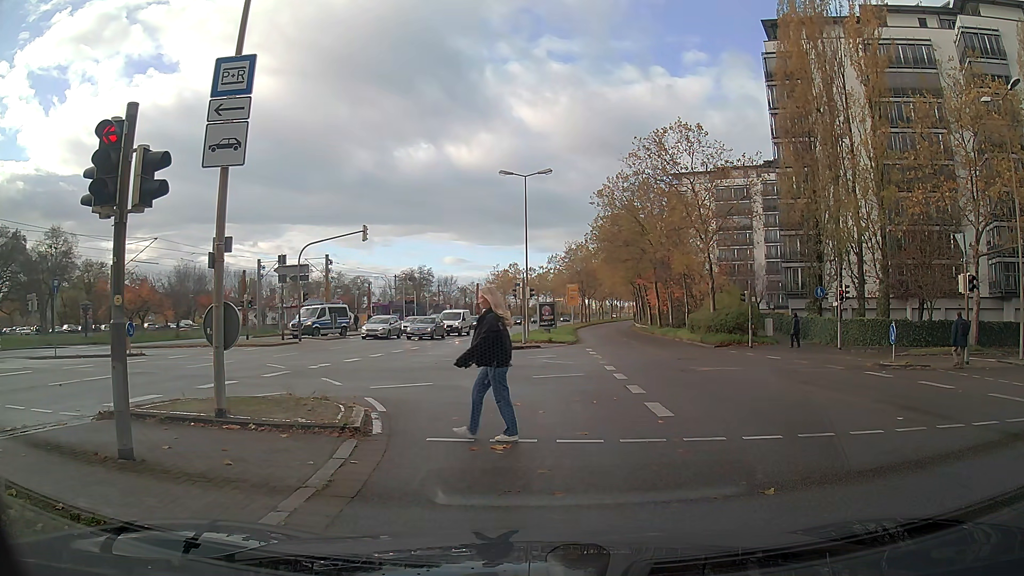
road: secondary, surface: asphalt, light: Day
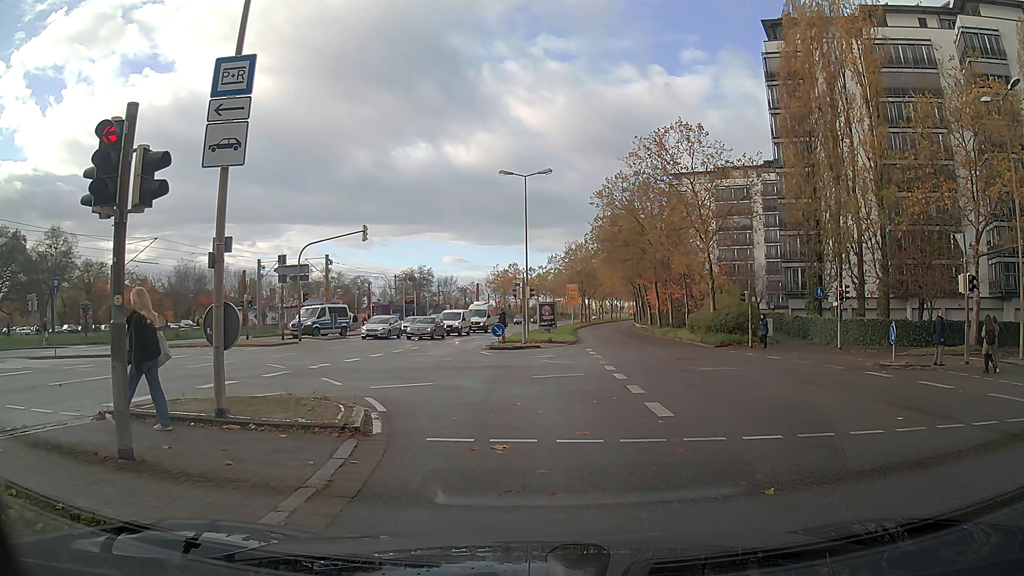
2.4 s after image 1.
(0.0, 0.0) m; 0°
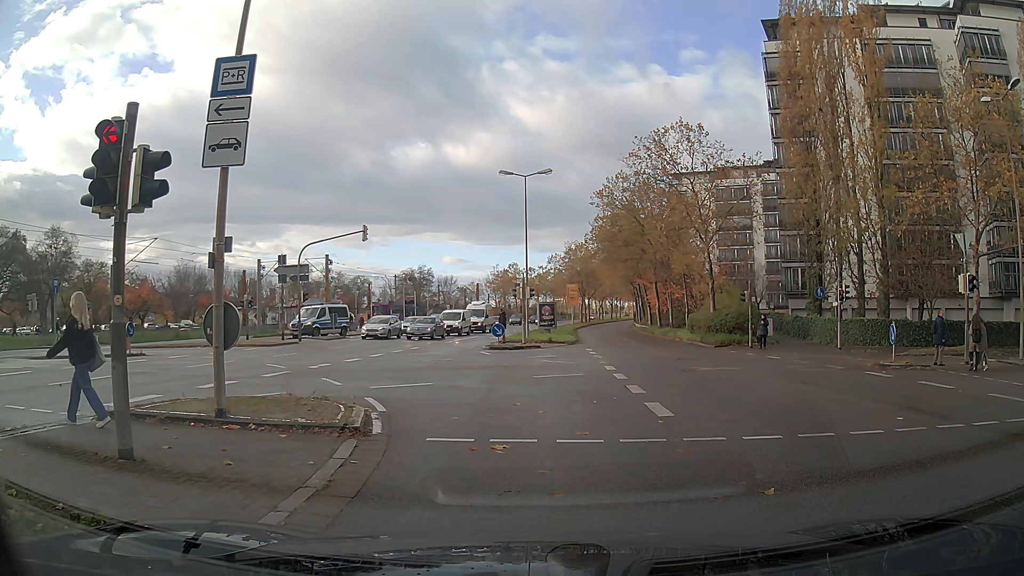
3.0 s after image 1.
(0.0, 0.0) m; 0°
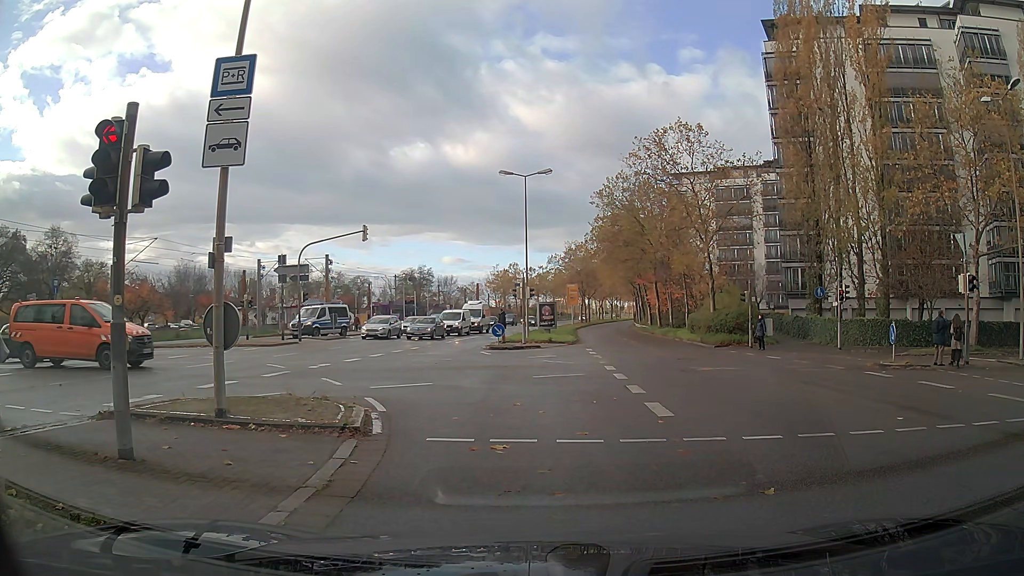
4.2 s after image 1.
(0.0, 0.0) m; 0°
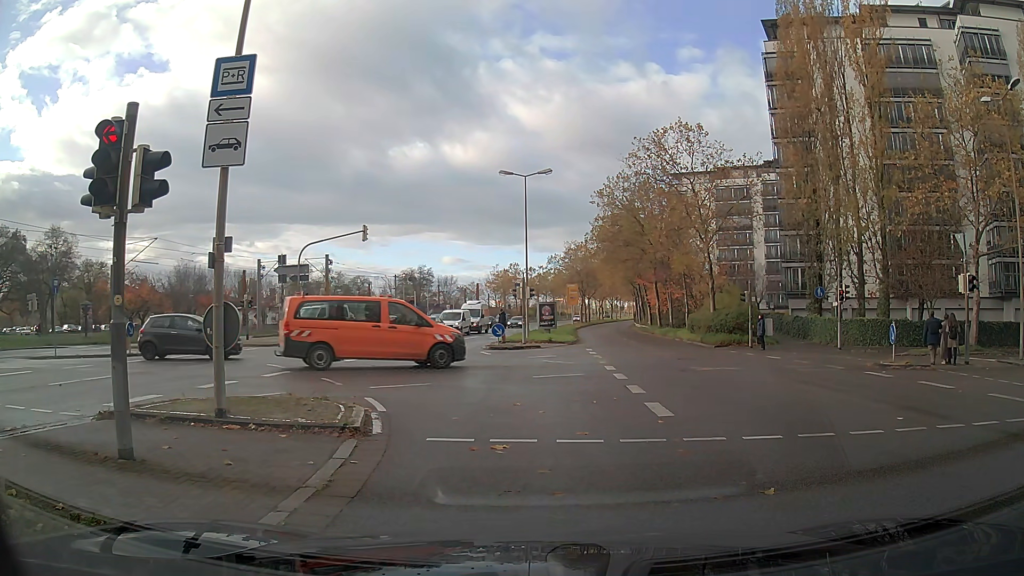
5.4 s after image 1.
(0.0, 0.0) m; 0°
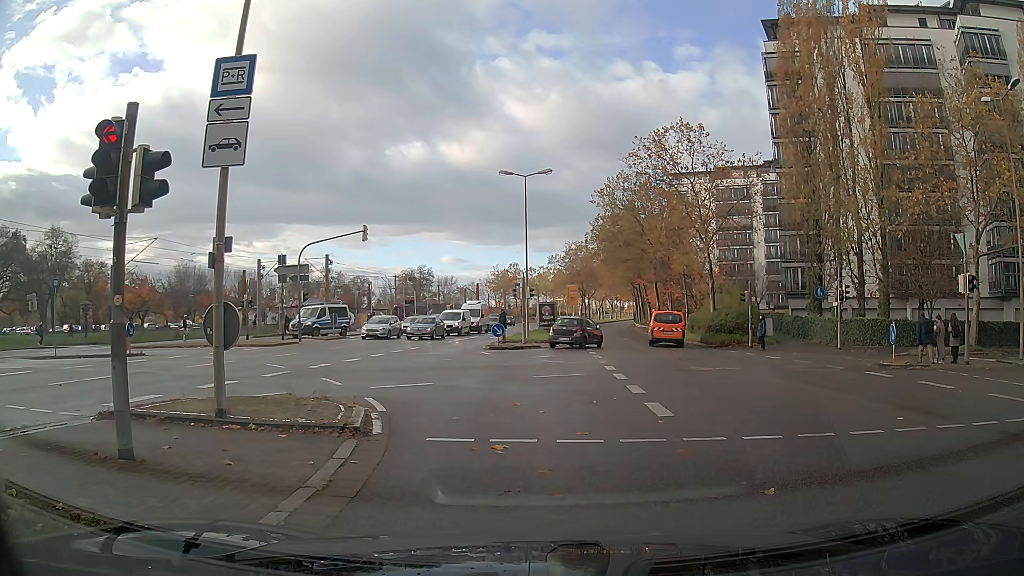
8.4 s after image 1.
(0.0, 0.0) m; 0°
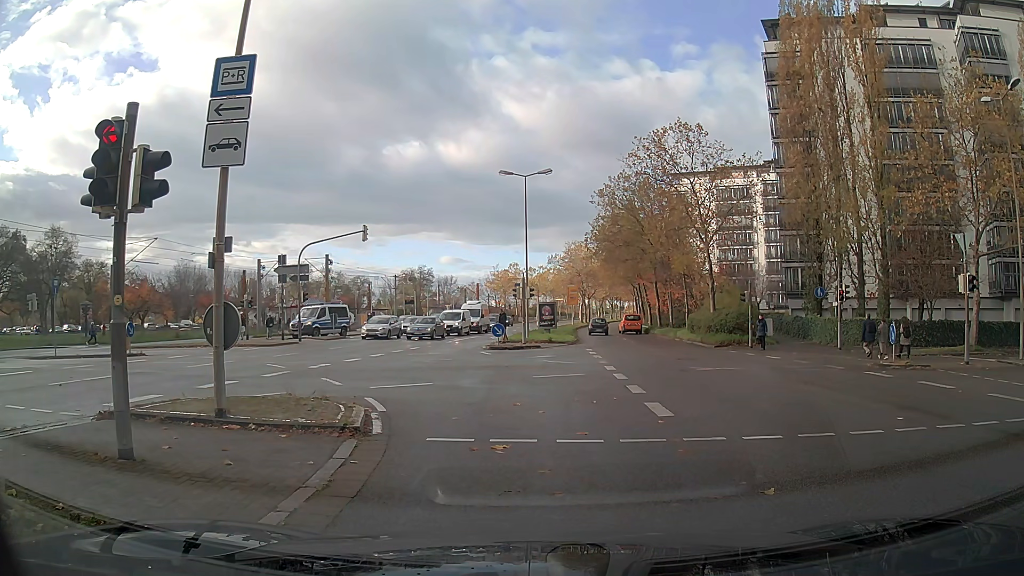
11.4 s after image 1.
(0.0, 0.0) m; 0°
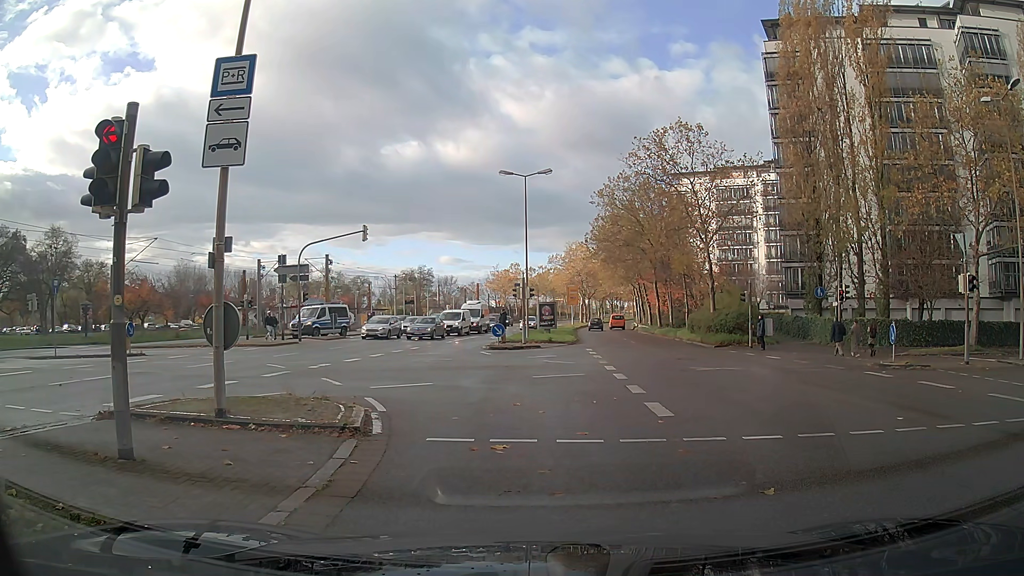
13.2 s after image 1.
(0.0, 0.0) m; 0°
(-1, +10) (-5, +19) (-13, +24) (-23, +26) (-33, +26) (-43, +26) (-53, +26) (-63, +26) (-73, +26) (-83, +26) m
